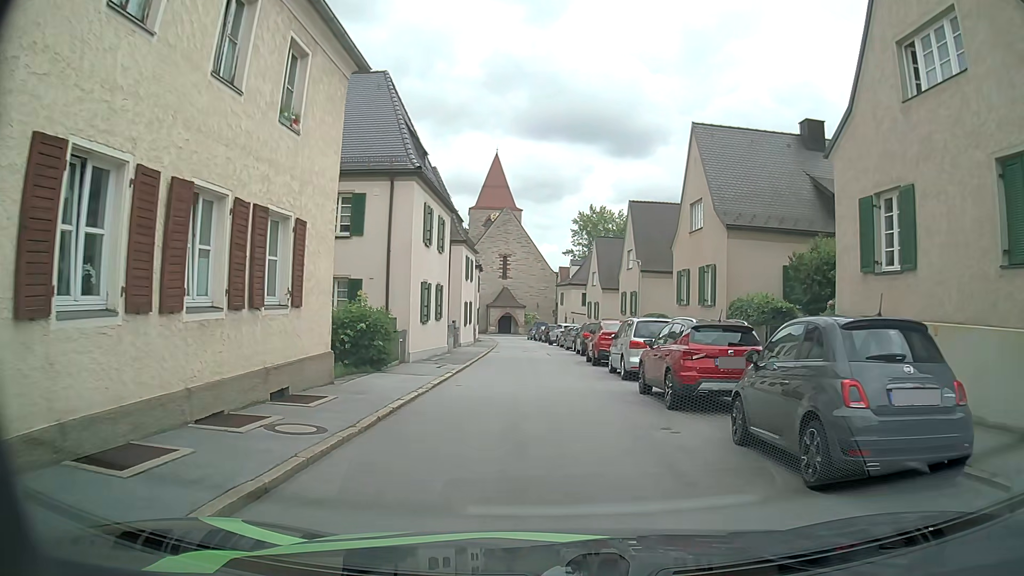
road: residential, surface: asphalt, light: Day
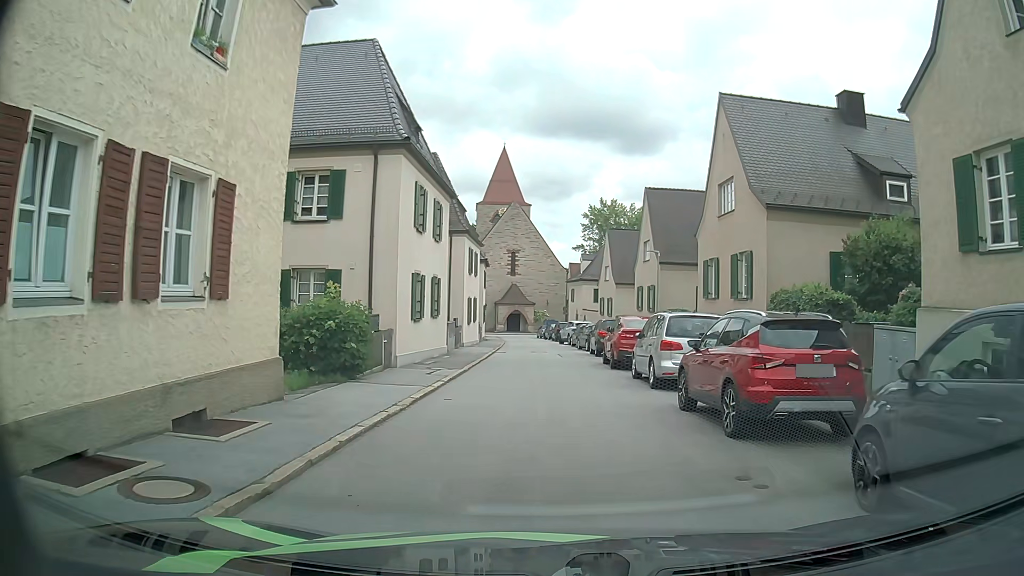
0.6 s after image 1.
(0.0, +3.2) m; +1°
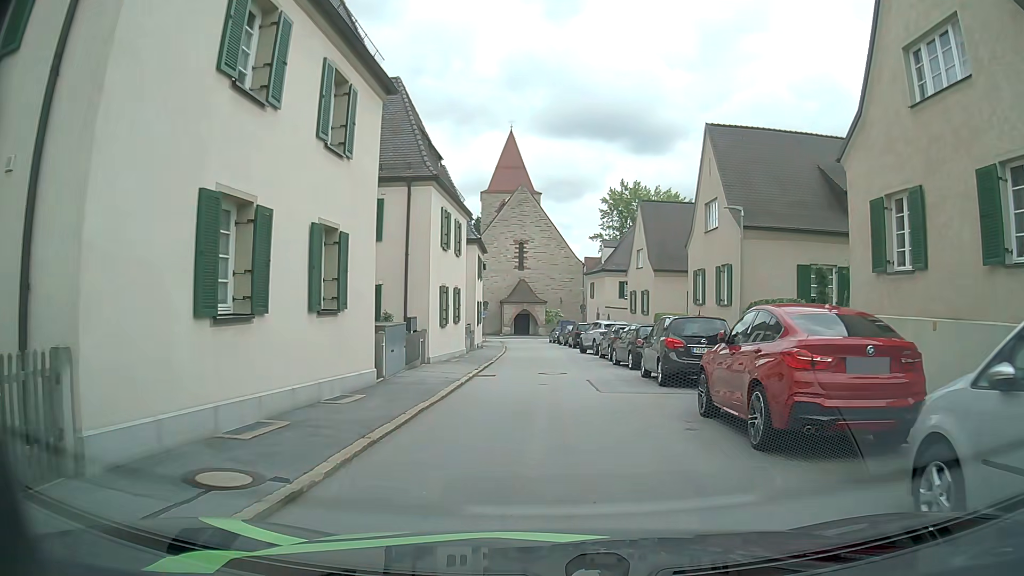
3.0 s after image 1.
(-0.5, +13.2) m; -3°
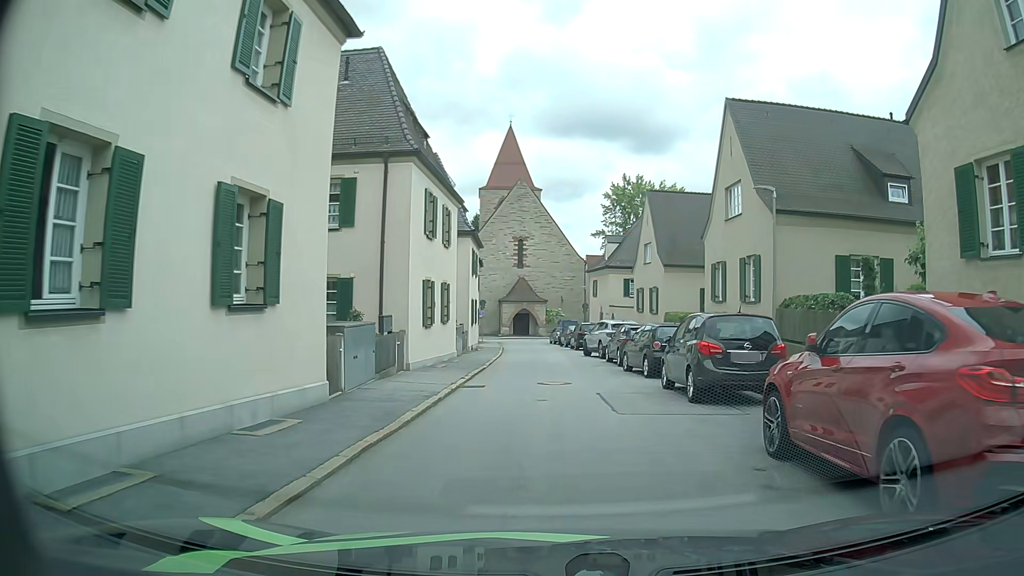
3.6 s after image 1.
(0.0, +3.2) m; 0°
